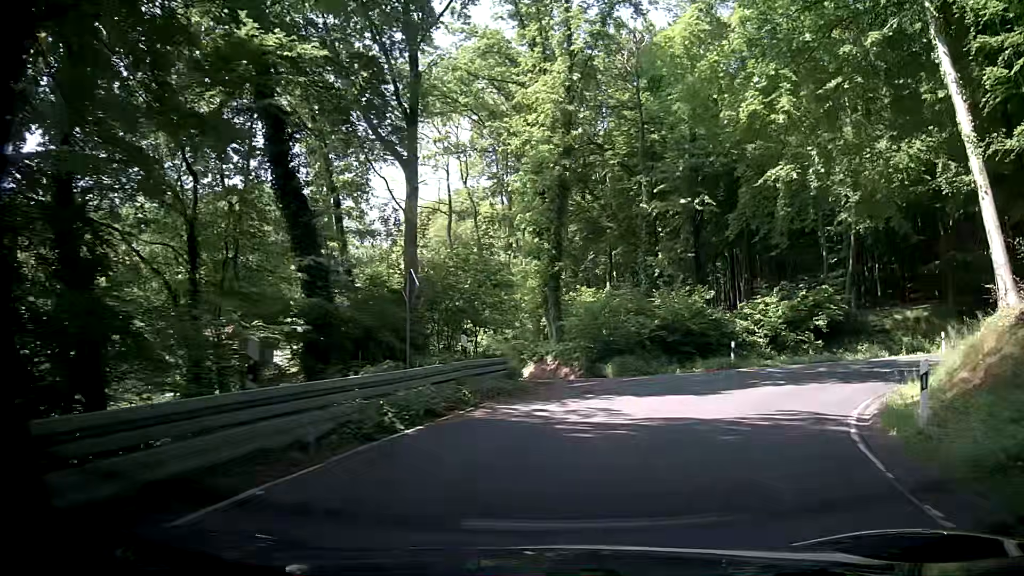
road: secondary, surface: asphalt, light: Day
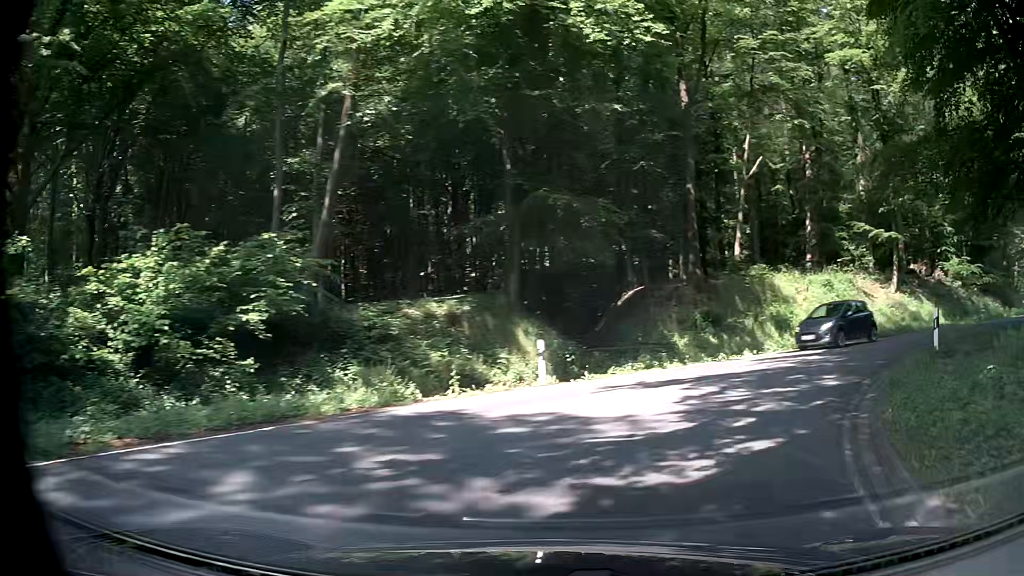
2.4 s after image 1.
(+6.6, +18.3) m; +44°
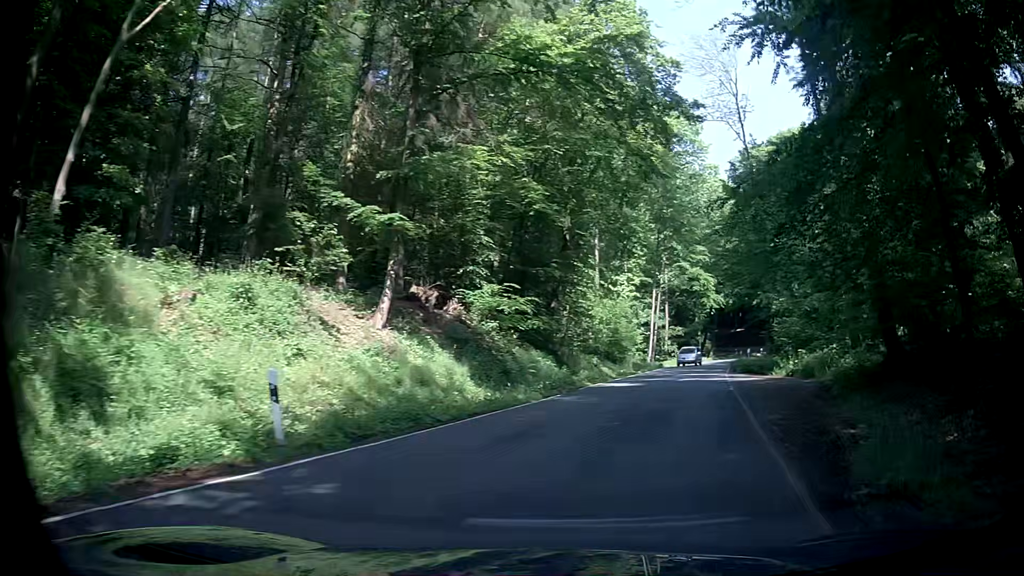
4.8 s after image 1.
(+7.6, +16.4) m; +48°
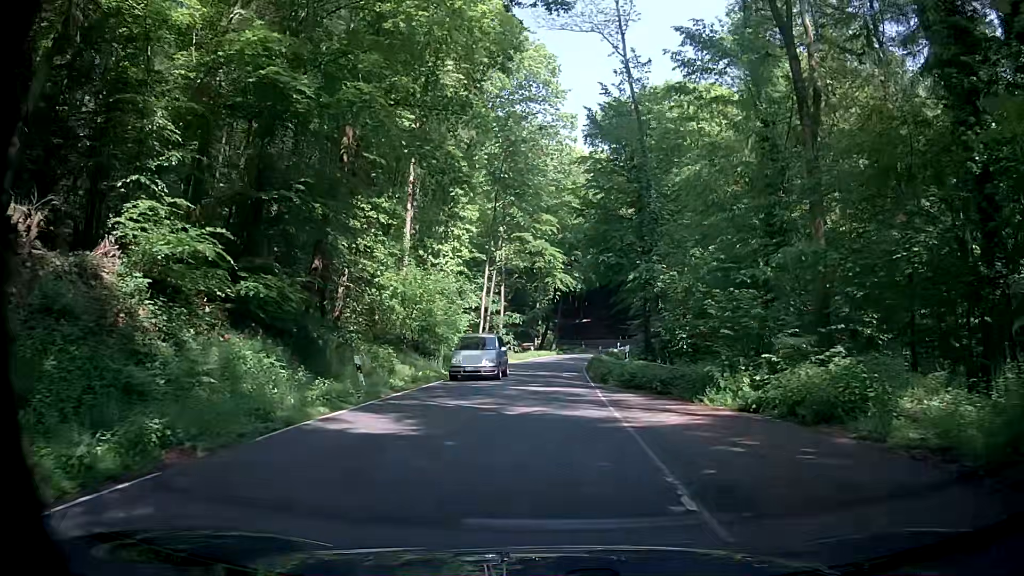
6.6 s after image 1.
(+2.9, +14.8) m; +16°
(0, +10) (0, +20) (0, +30) (0, +40) (+1, +50) (+3, +60) (+5, +70) (+7, +79) (+10, +89) (+11, +99) m
